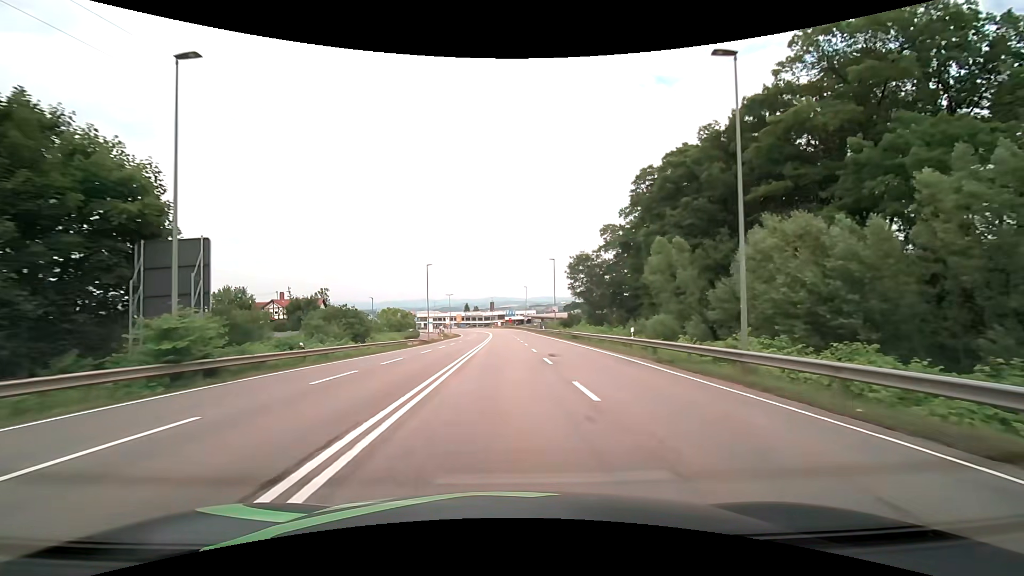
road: secondary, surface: asphalt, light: Day
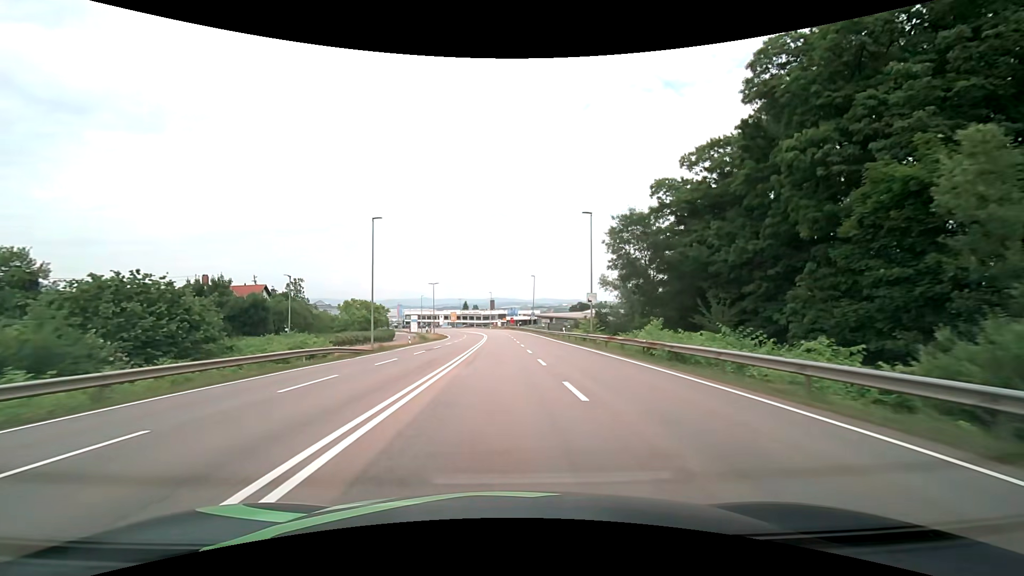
(0.0, +27.3) m; 0°
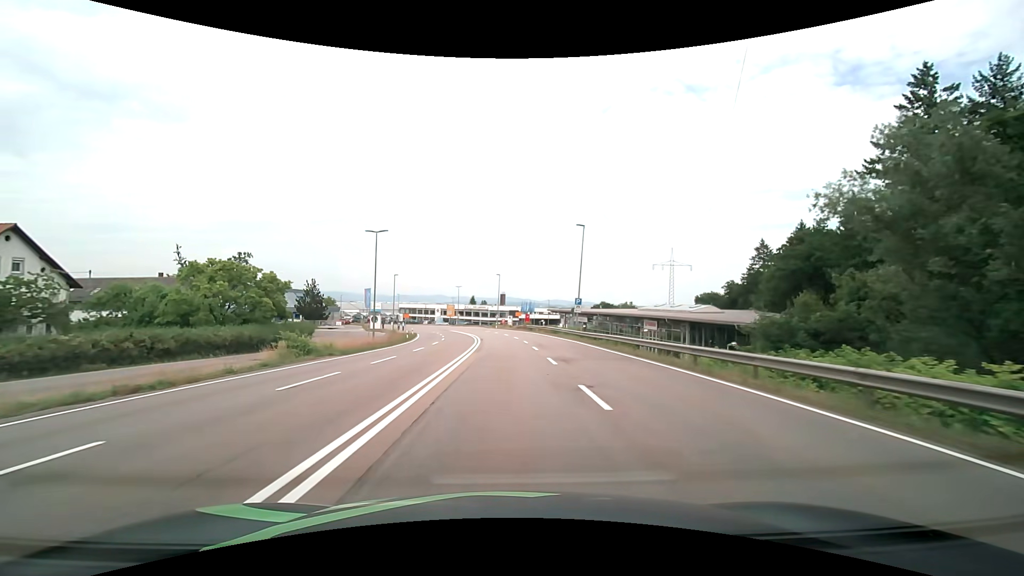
(-0.7, +45.4) m; -2°
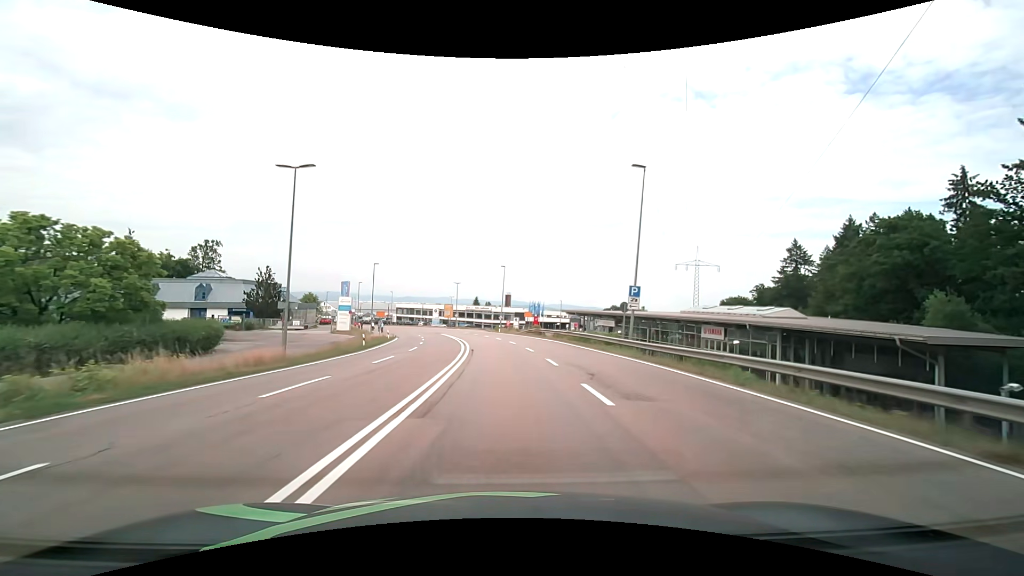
(-0.1, +17.7) m; -1°
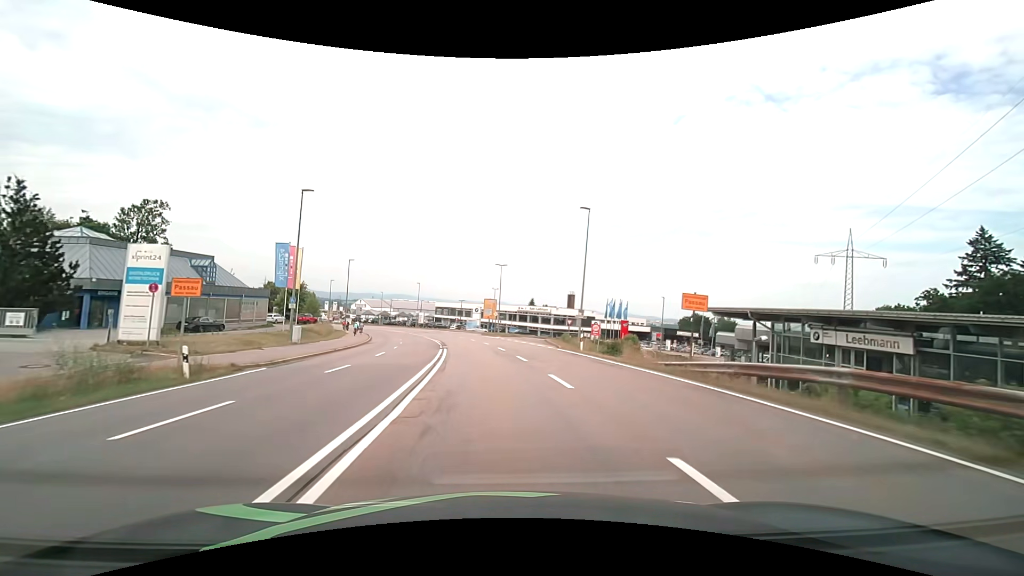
(-1.8, +41.3) m; -6°
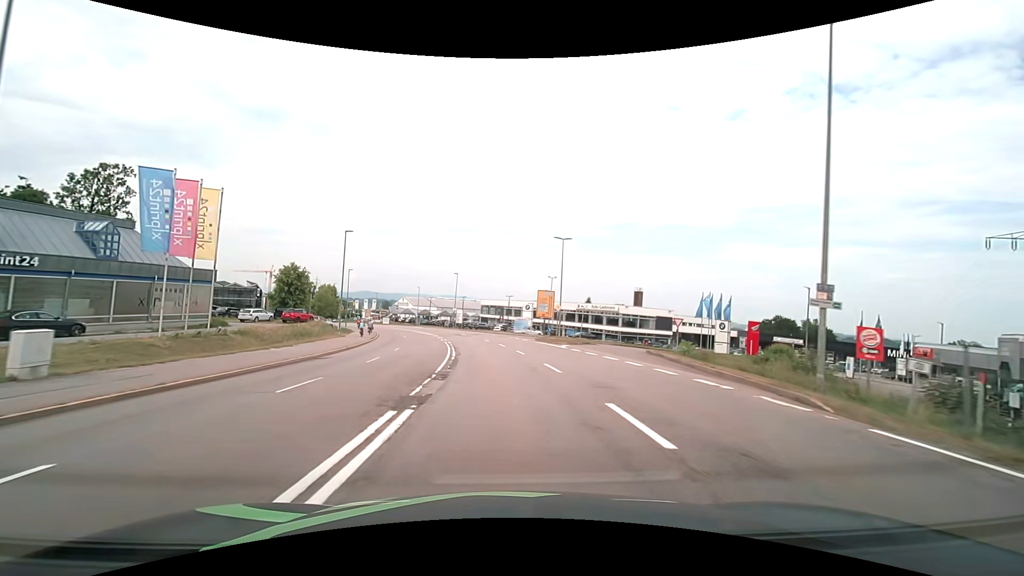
(-1.1, +22.8) m; -6°
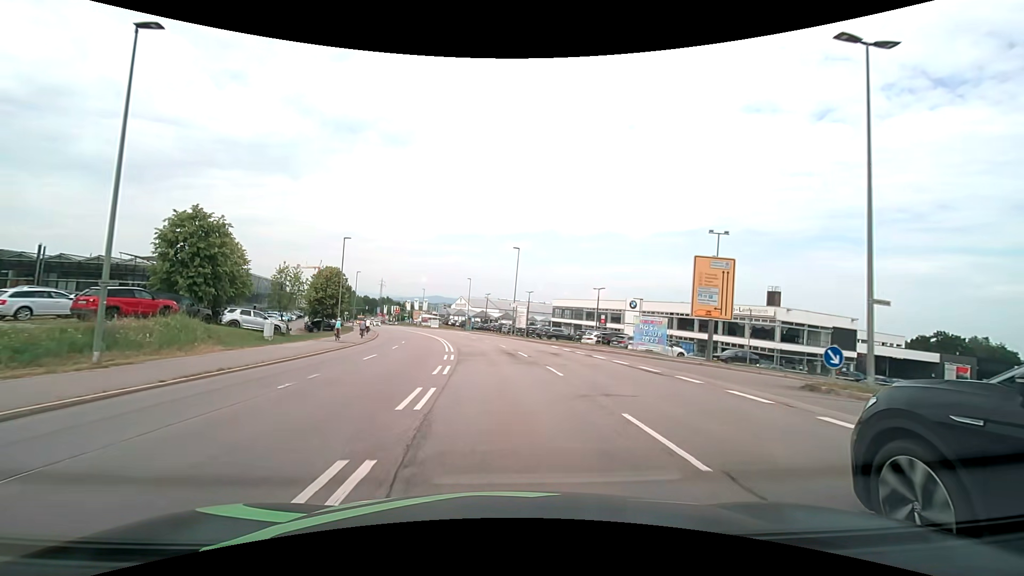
(-2.3, +35.8) m; -8°
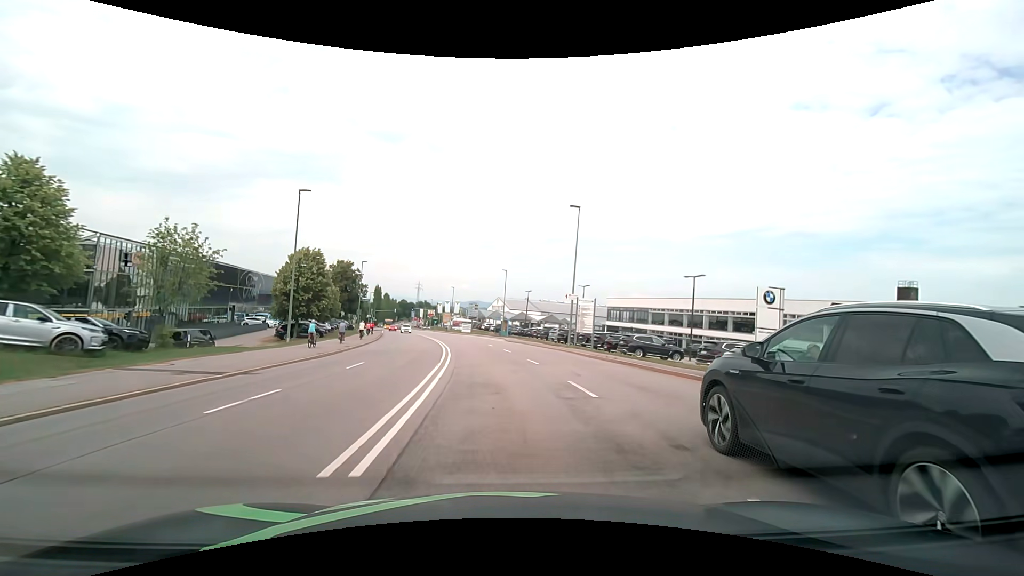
(-0.8, +21.5) m; -4°
(0, +10) (-1, +20) (-2, +30) (-3, +40) (-5, +50) (-7, +59) (-9, +69) (-11, +79) (-14, +89) (-16, +98) m
